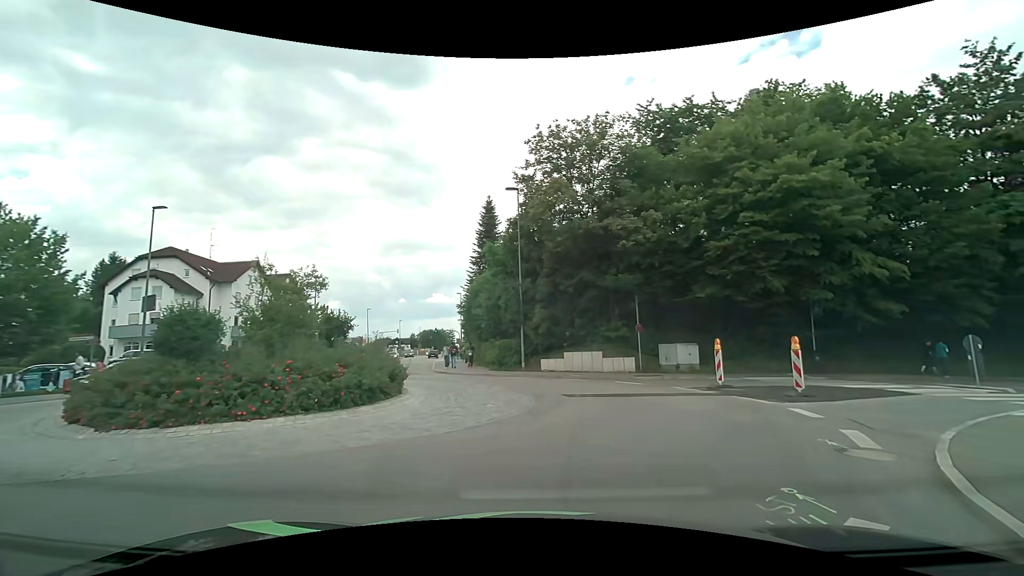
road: tertiary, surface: asphalt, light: Day
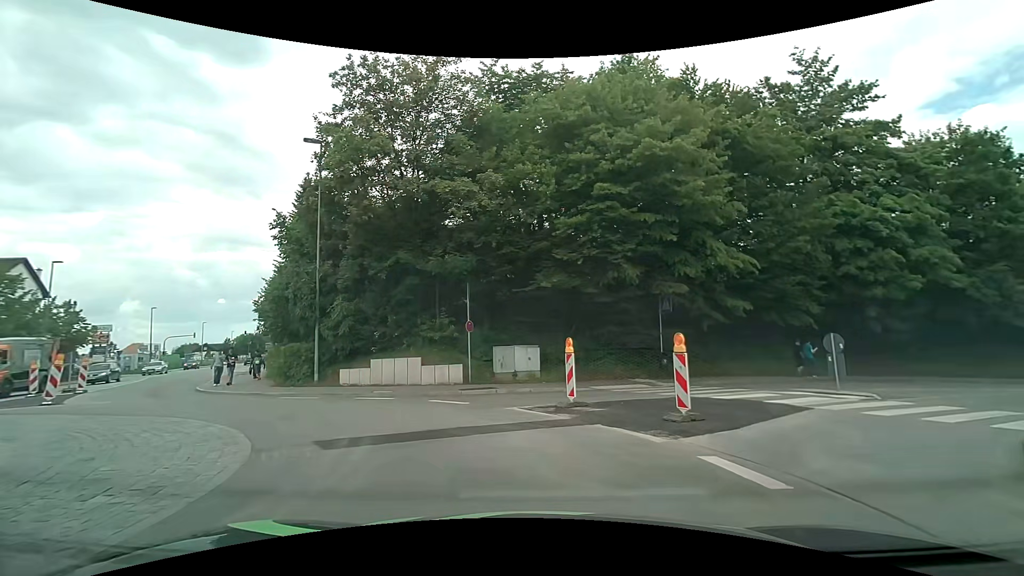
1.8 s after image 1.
(+0.9, +6.0) m; +18°
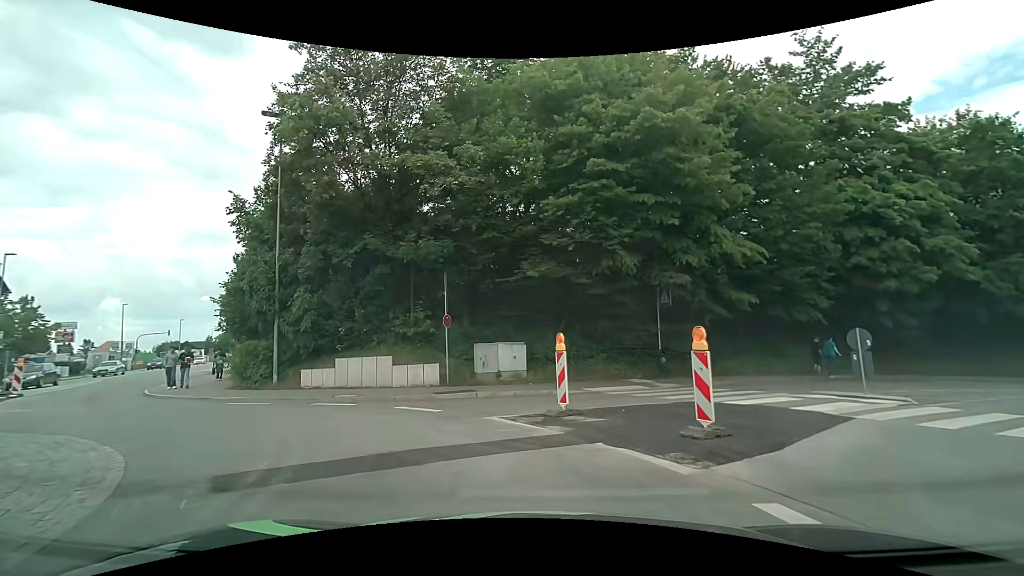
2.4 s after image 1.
(0.0, +2.1) m; +1°
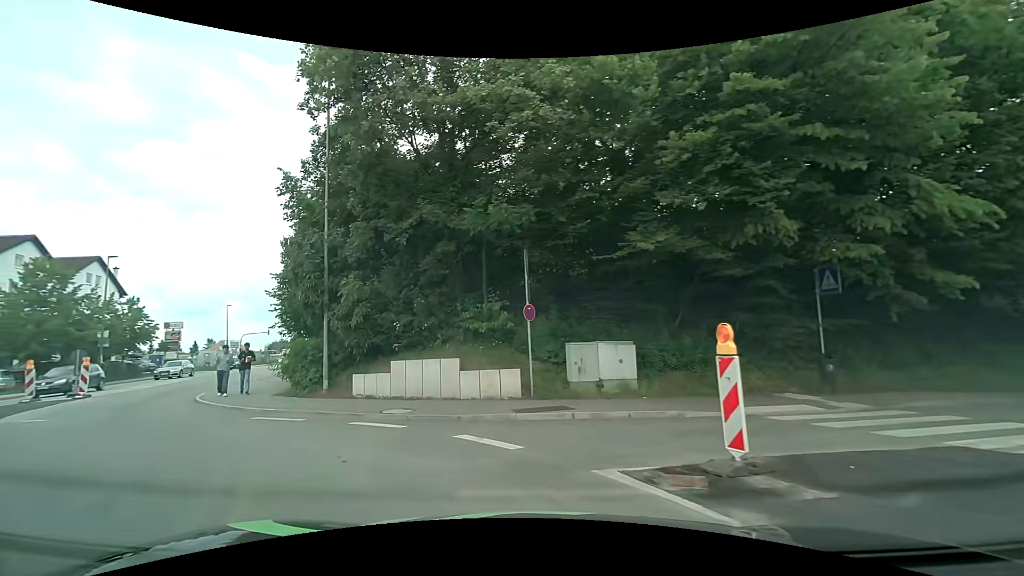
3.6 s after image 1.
(-0.3, +4.2) m; -9°
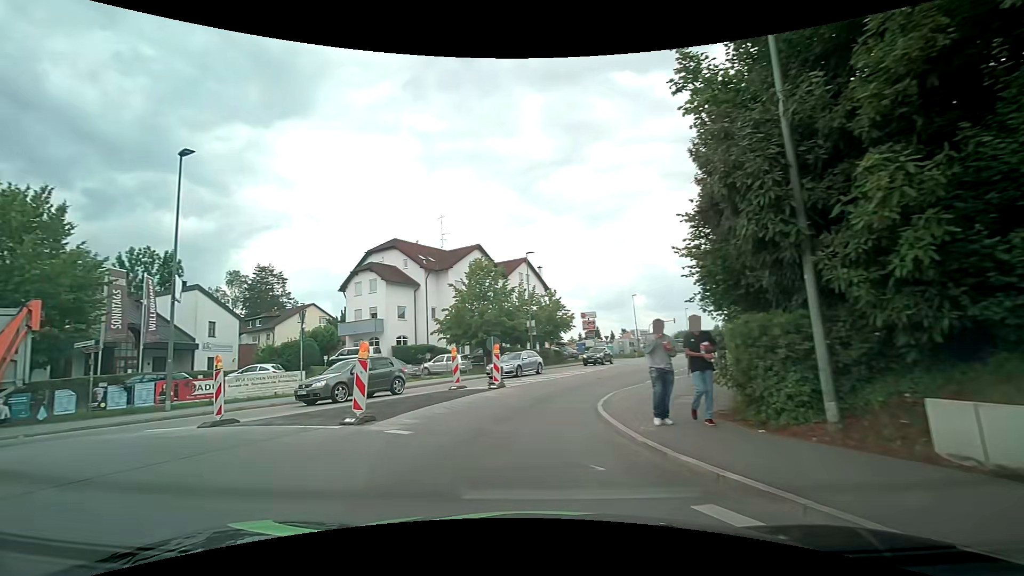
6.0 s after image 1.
(-2.8, +7.6) m; -43°
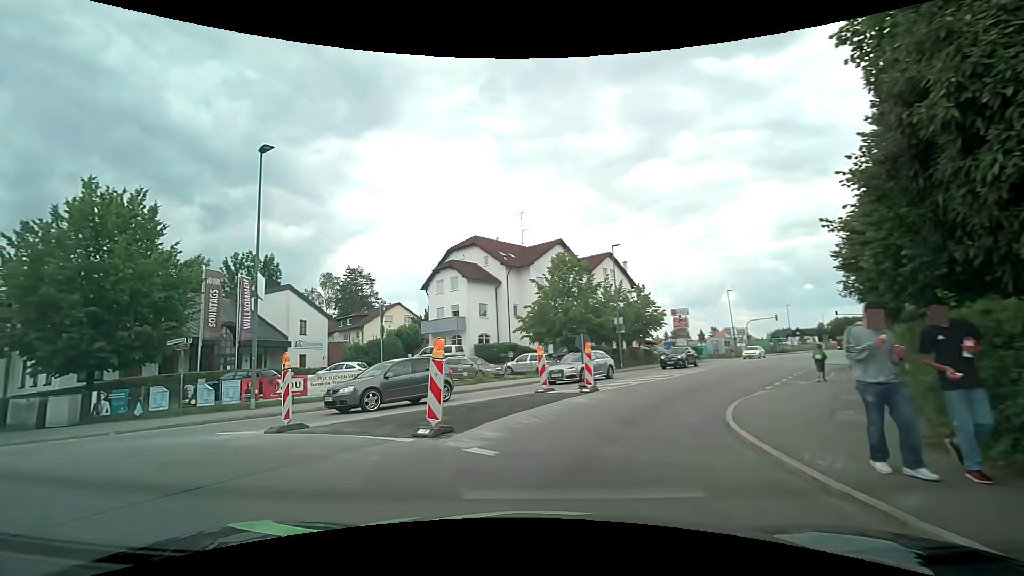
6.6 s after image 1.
(-0.2, +2.0) m; -10°
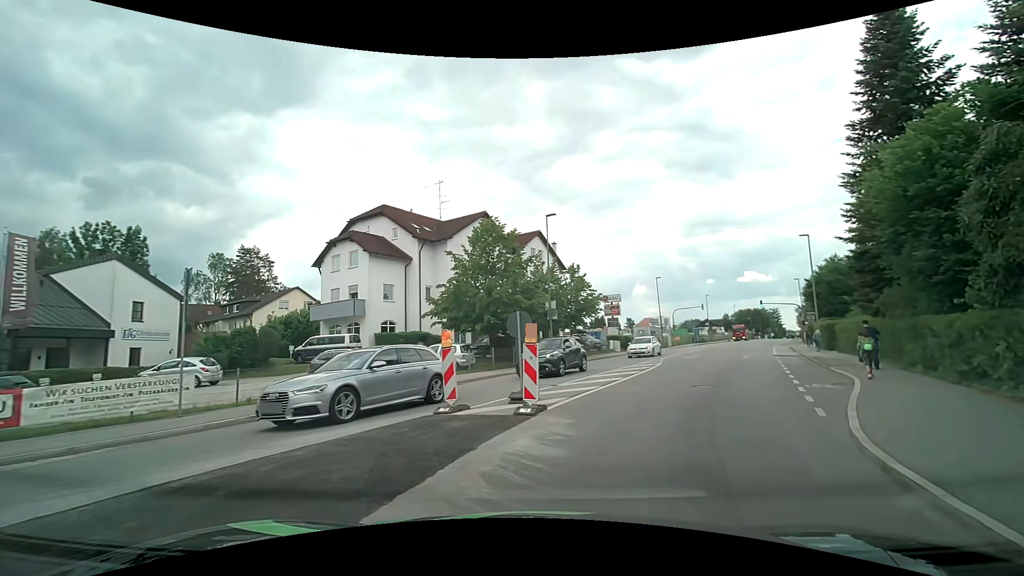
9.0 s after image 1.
(-0.1, +7.7) m; +9°
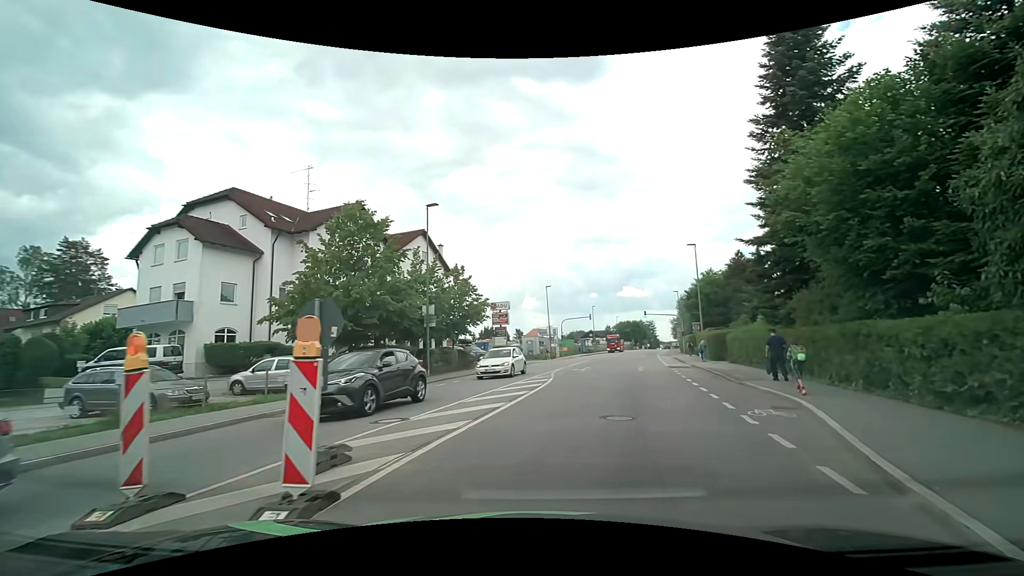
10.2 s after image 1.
(+0.5, +5.0) m; +13°
(+1, +10) (+4, +20) (+6, +29) (+8, +39) (+10, +49) (+12, +59) (+14, +68) (+17, +78) (+20, +88) (+23, +97) m
